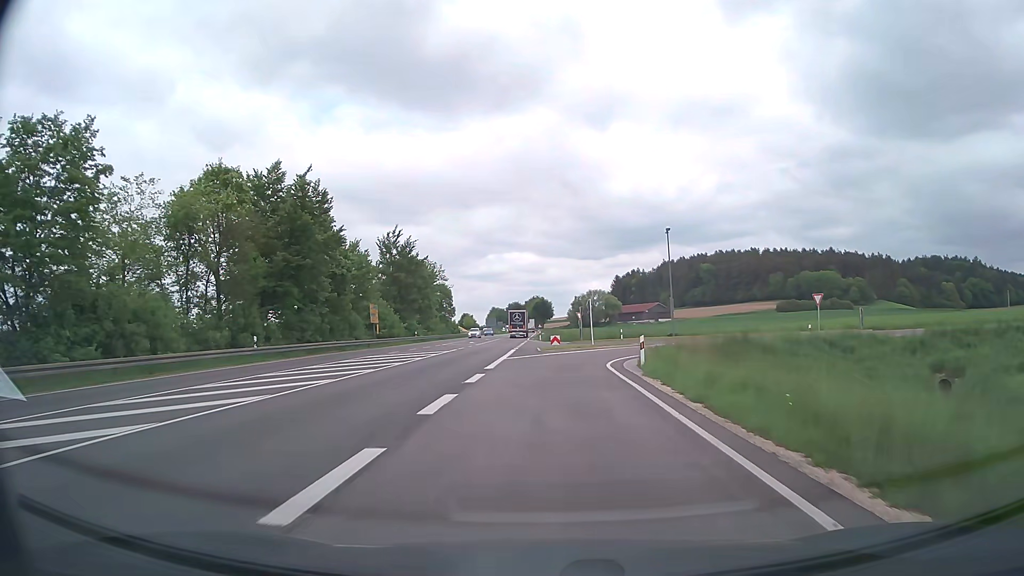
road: trunk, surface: asphalt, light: Day
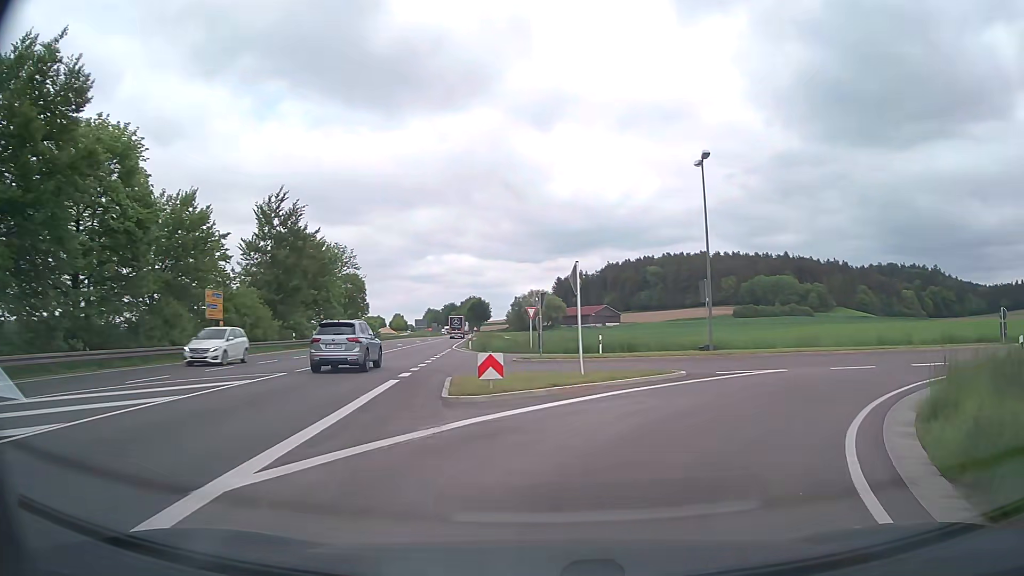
(+0.2, +23.4) m; +4°
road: secondary_link
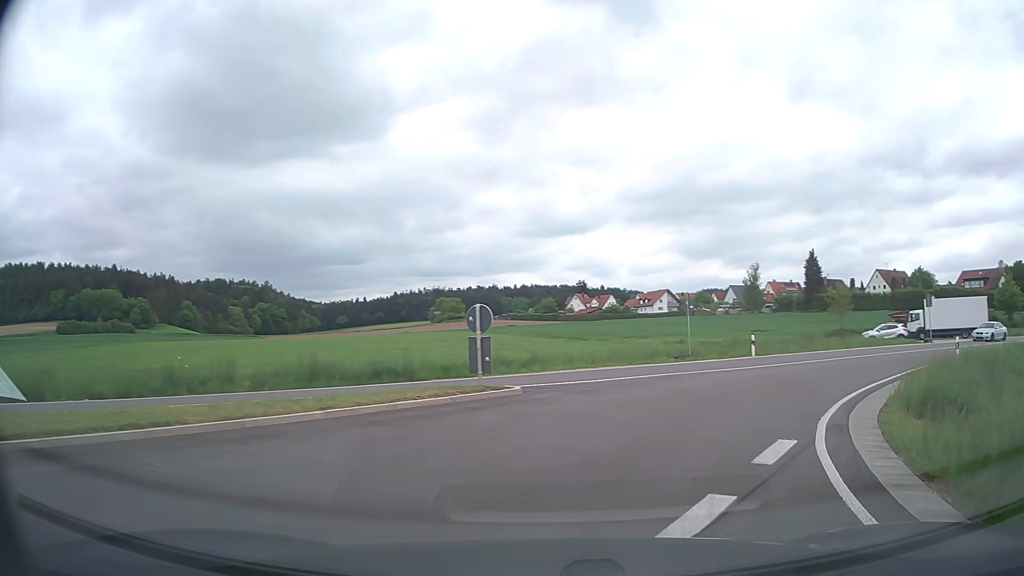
(+9.1, +17.6) m; +58°
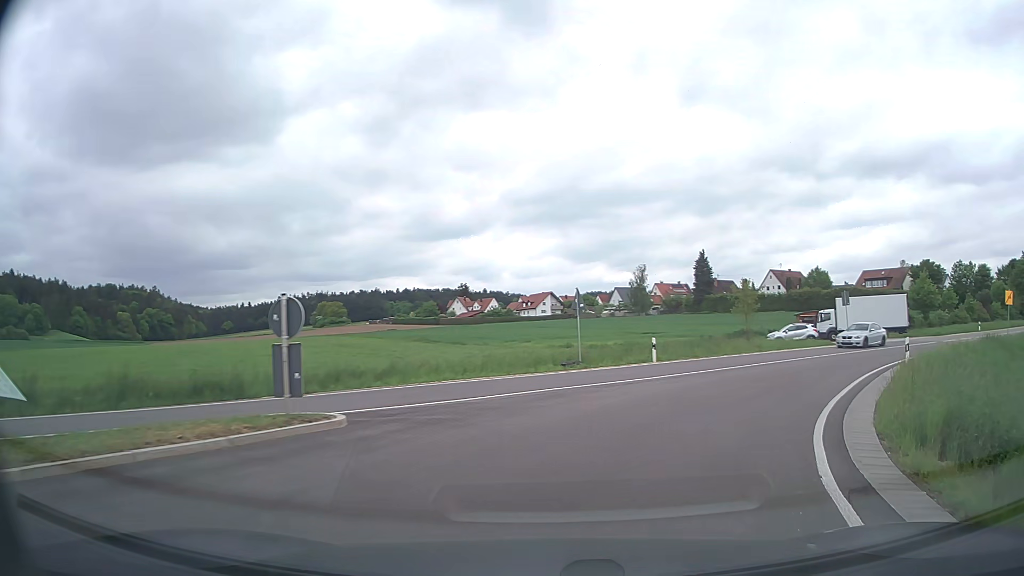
(+0.4, +4.4) m; +10°
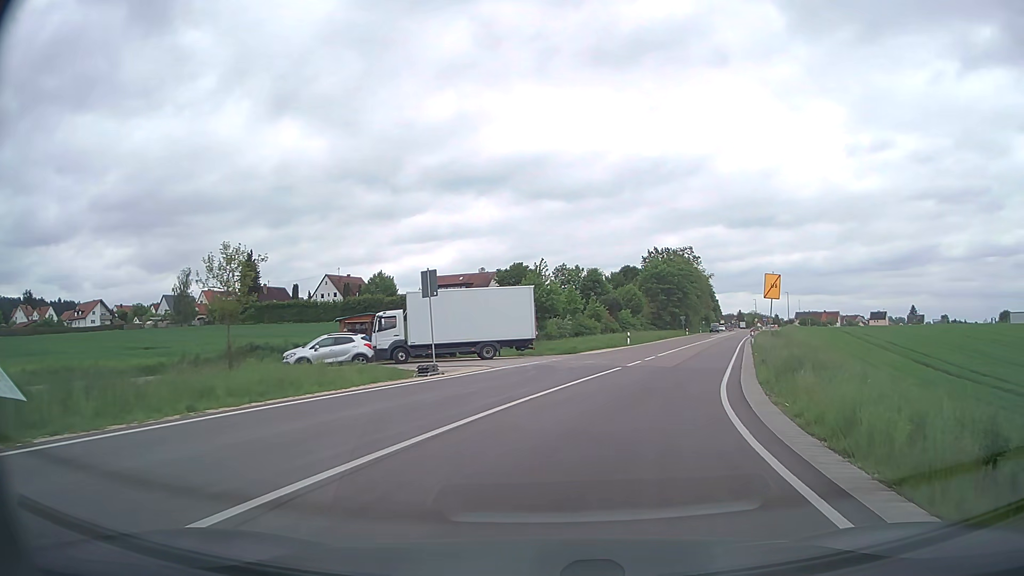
(+8.2, +20.9) m; +38°
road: secondary
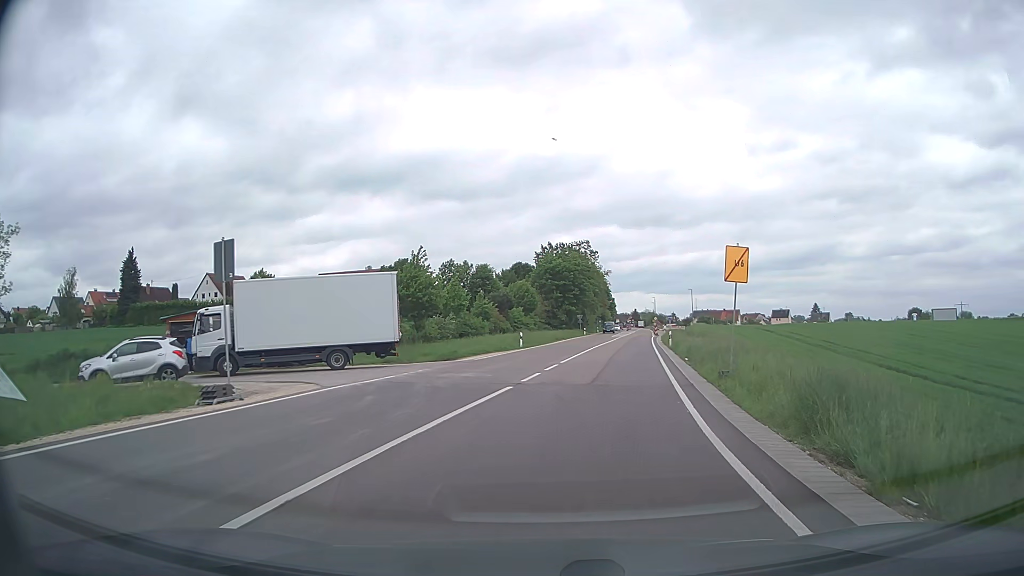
(+0.6, +7.9) m; +9°
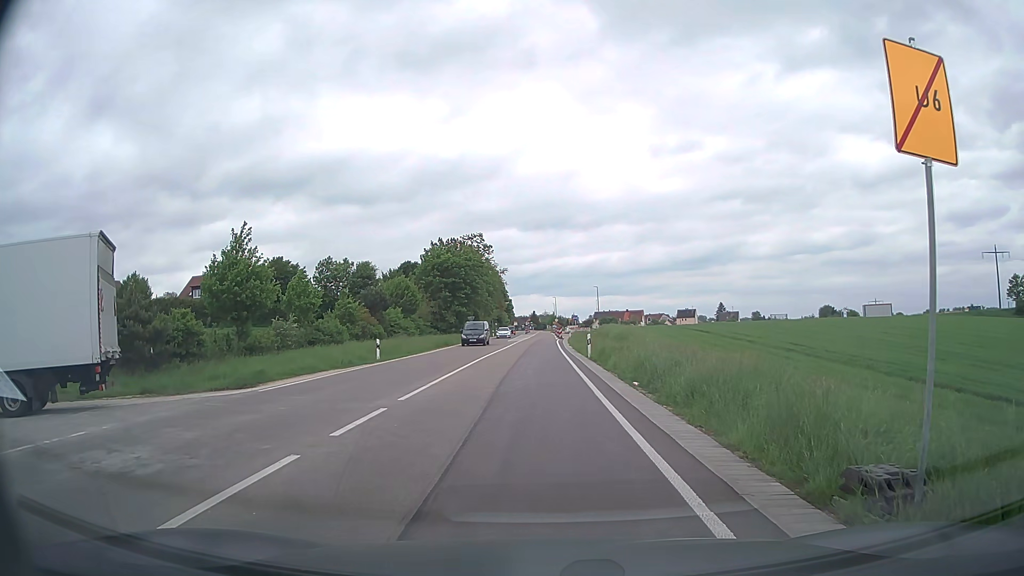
(+1.2, +12.3) m; +9°
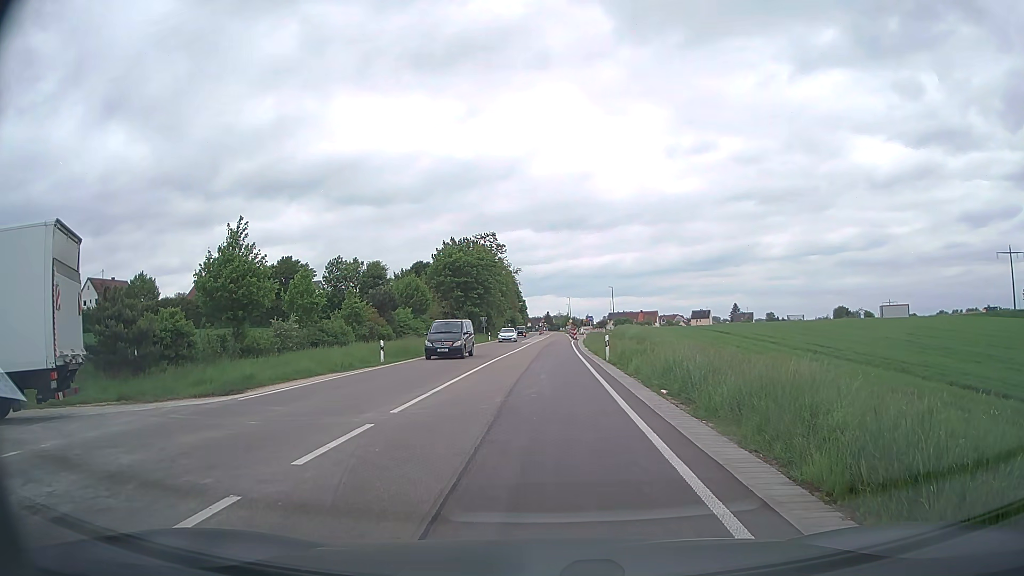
(0.0, +1.8) m; 0°
